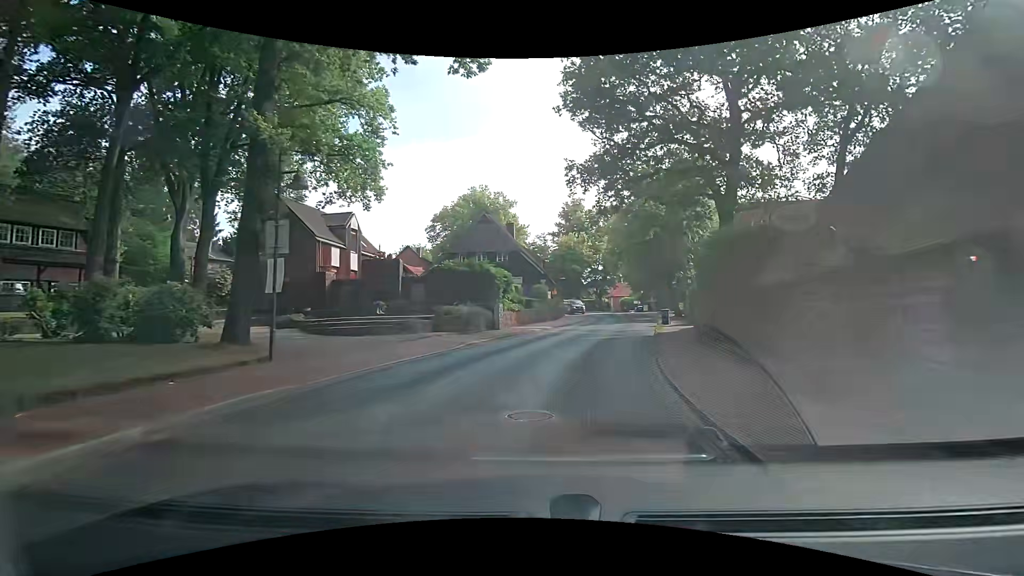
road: secondary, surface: asphalt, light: Day
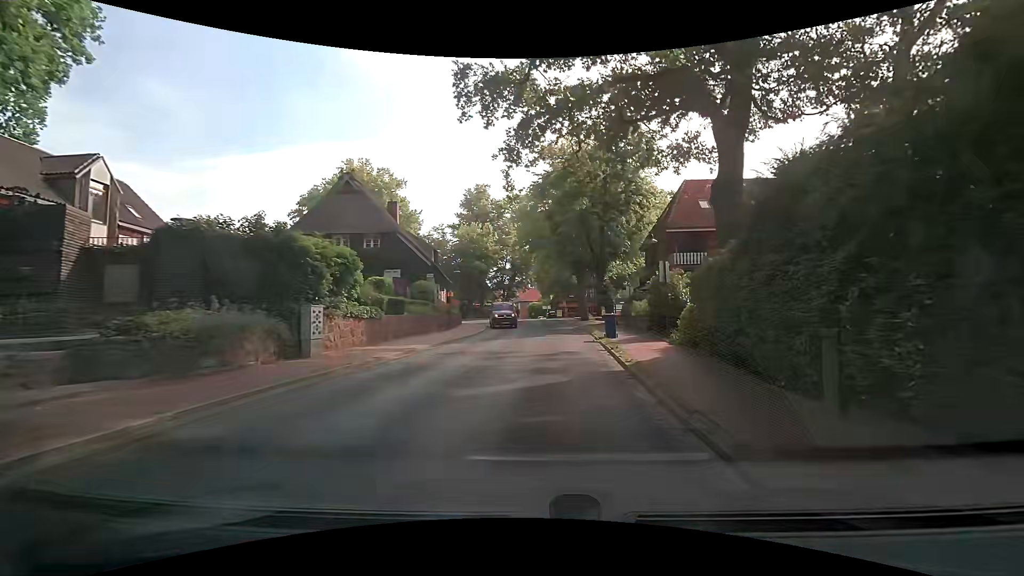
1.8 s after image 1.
(+1.7, +14.1) m; +11°
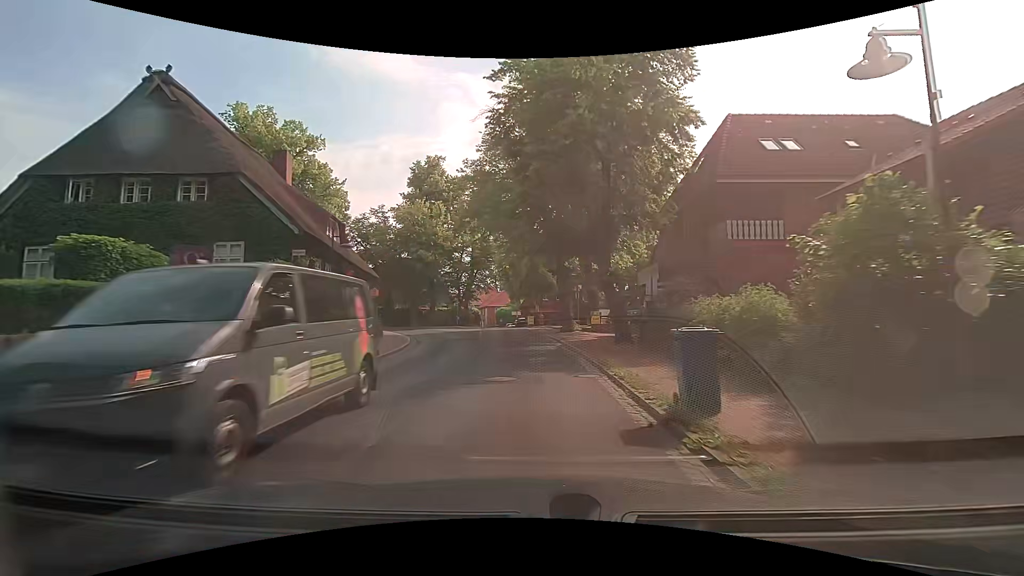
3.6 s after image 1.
(+0.9, +15.5) m; +4°
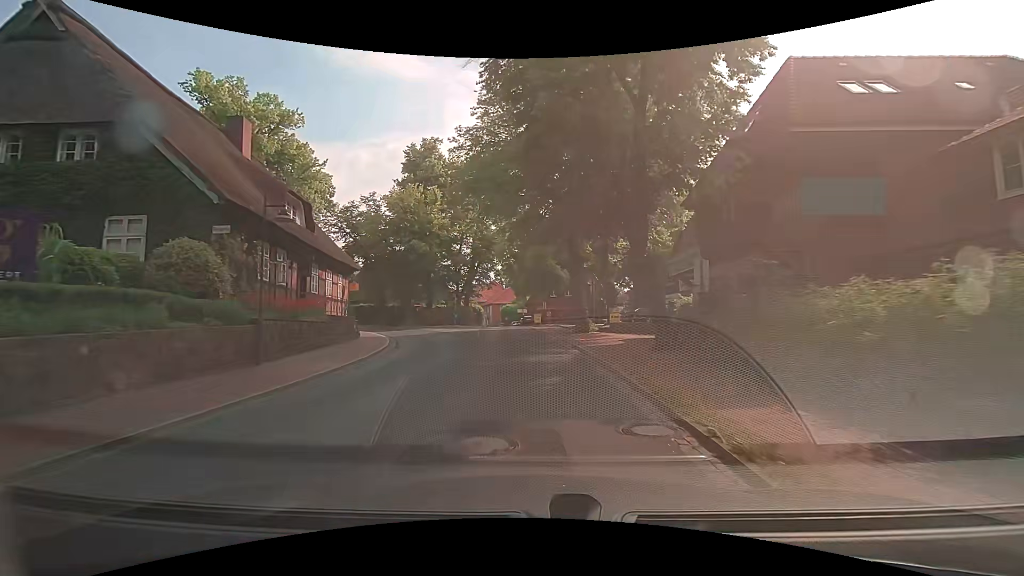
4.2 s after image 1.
(0.0, +5.4) m; 0°
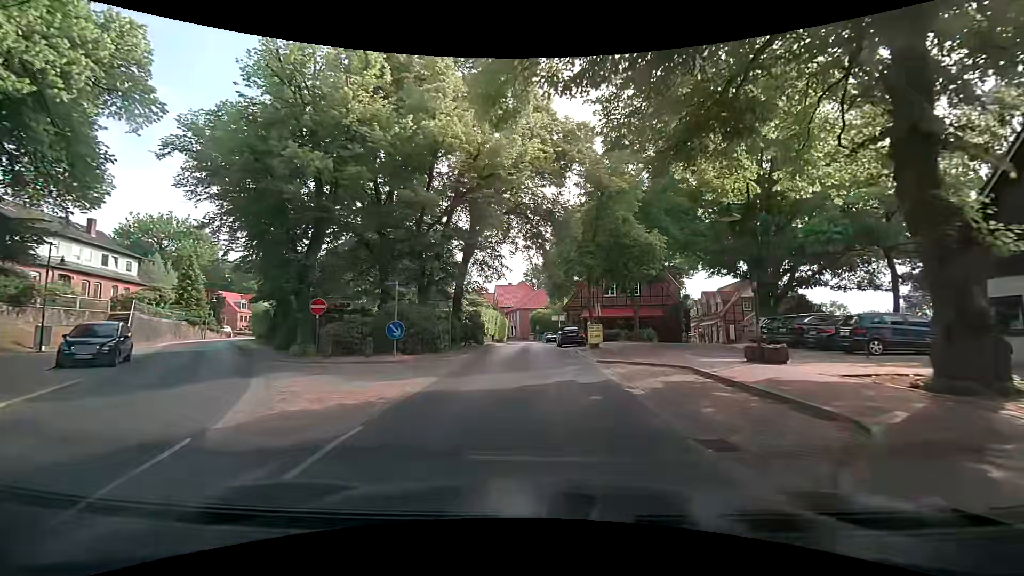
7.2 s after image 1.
(-0.9, +25.7) m; -4°
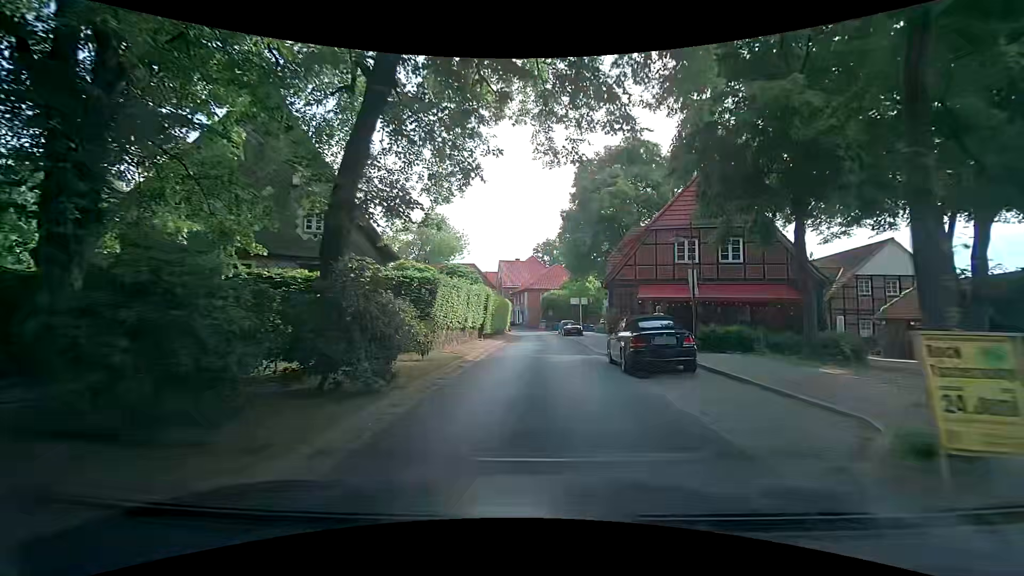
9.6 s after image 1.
(-0.3, +19.8) m; 0°
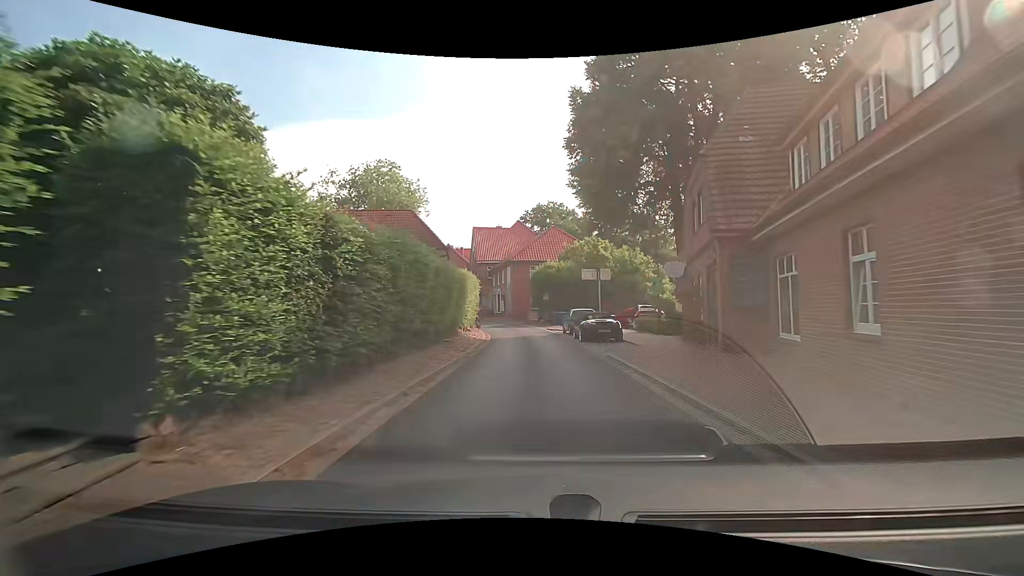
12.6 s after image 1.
(0.0, +25.2) m; 0°
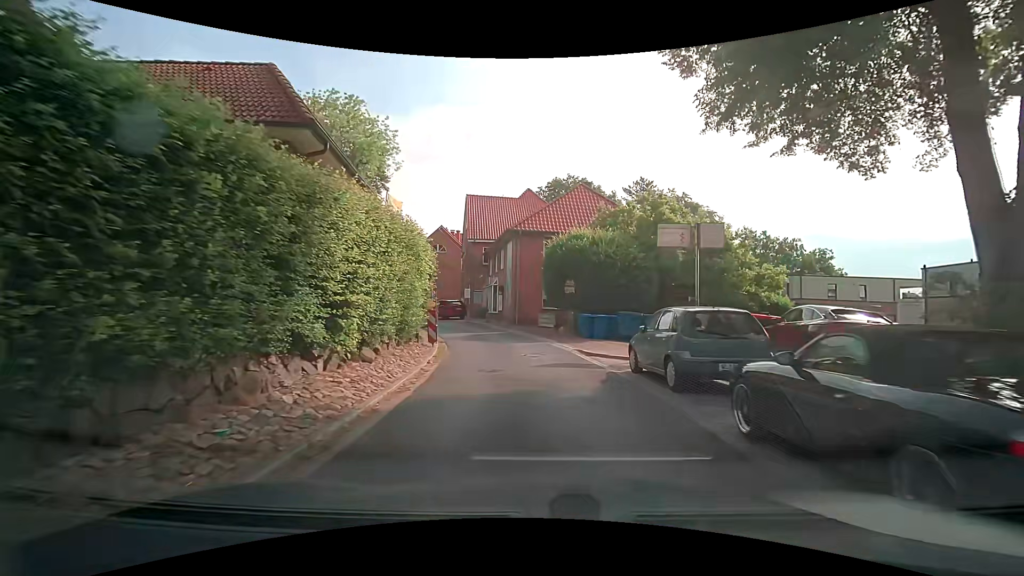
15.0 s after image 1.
(-0.2, +18.8) m; -1°
